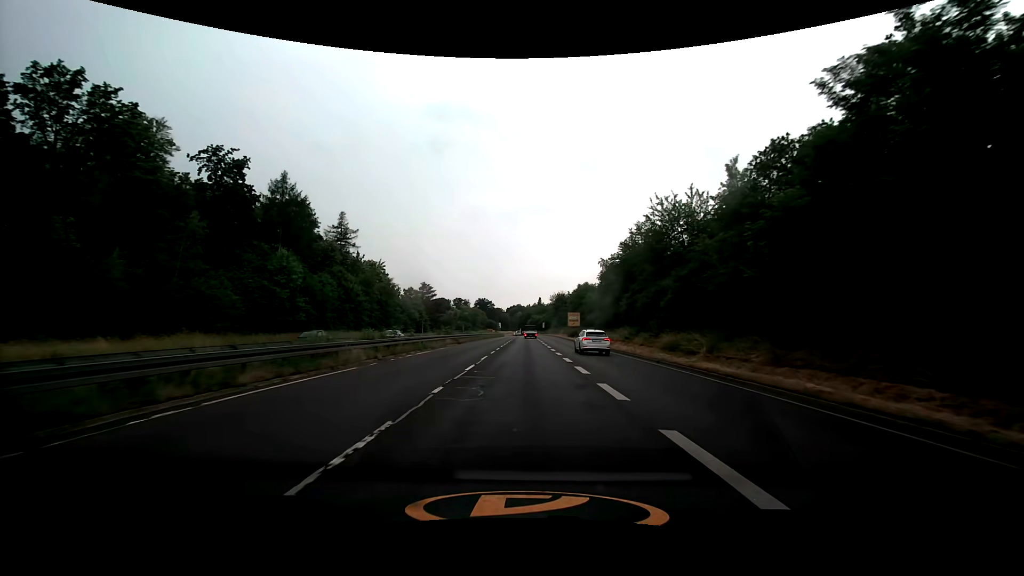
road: trunk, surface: asphalt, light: Day
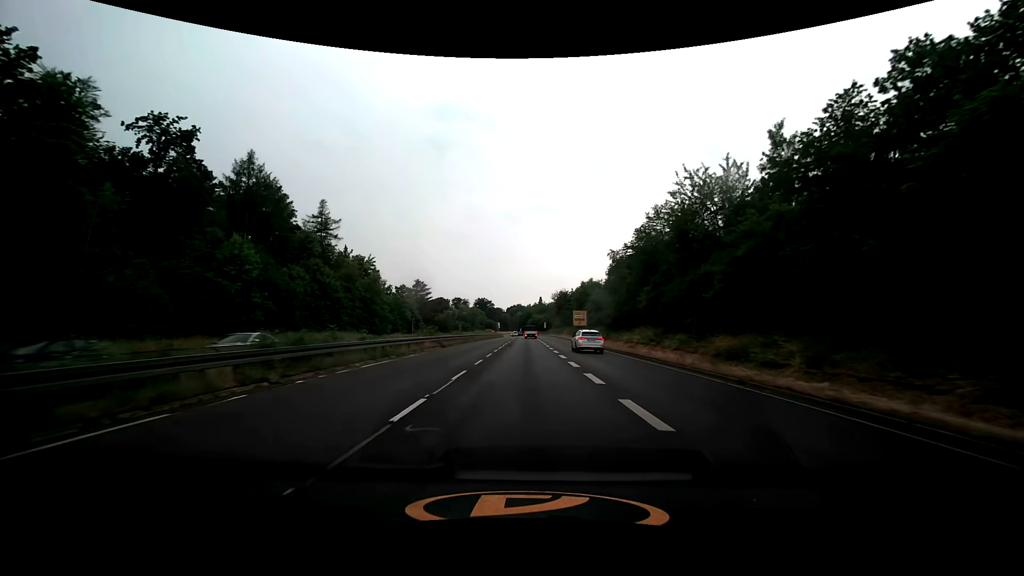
(0.0, +9.0) m; 0°
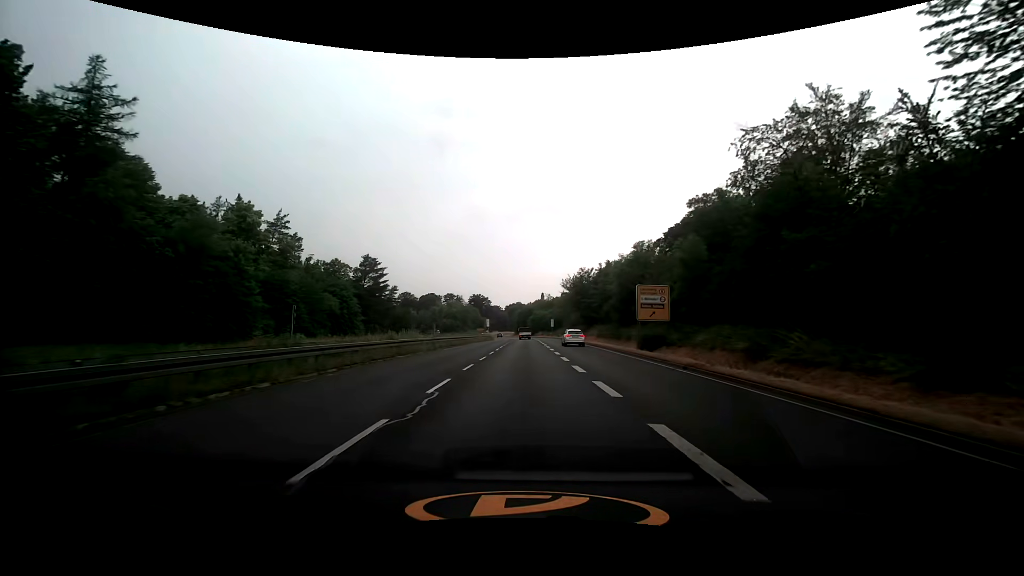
(+0.1, +44.8) m; 0°
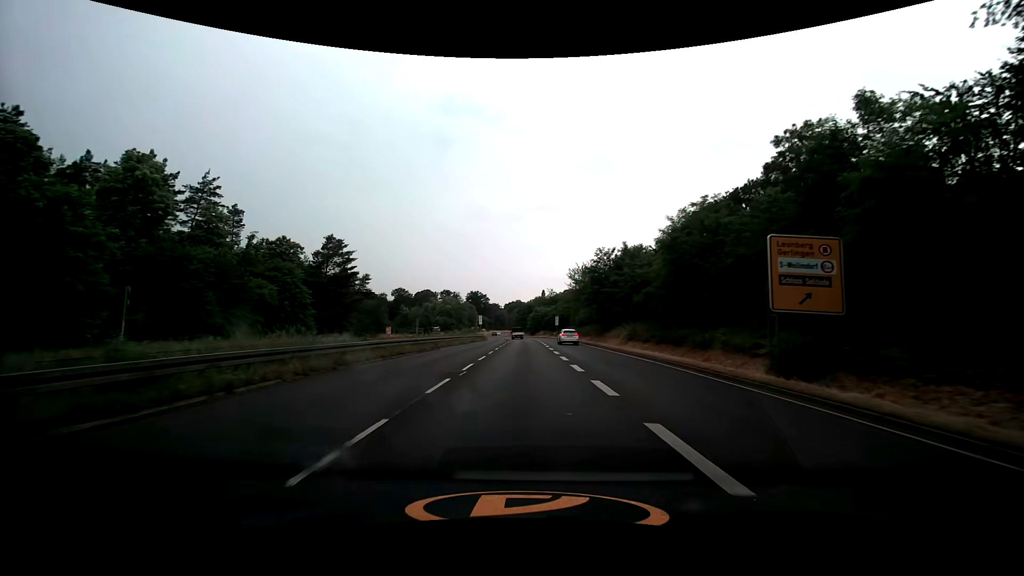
(0.0, +17.9) m; 0°
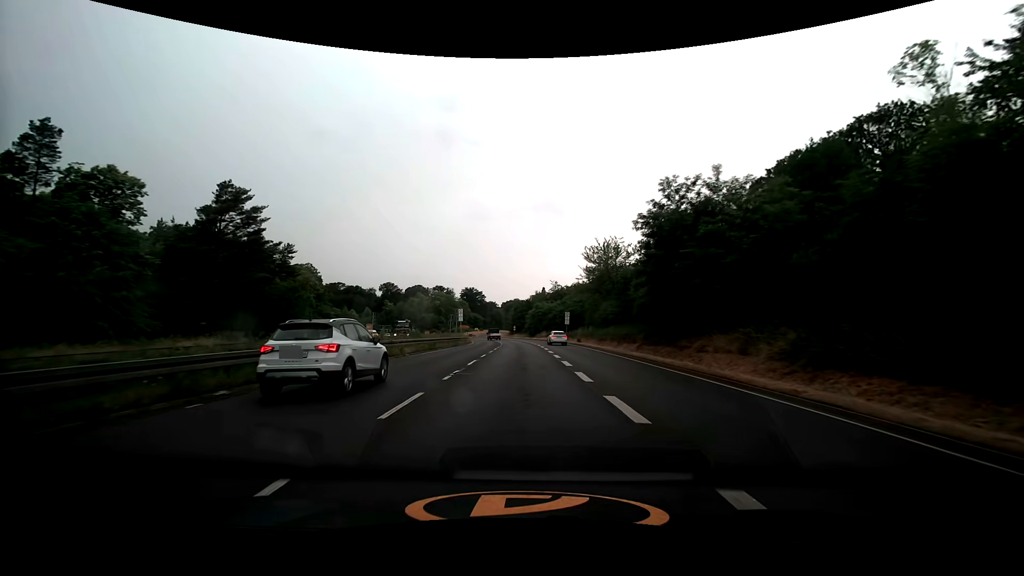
(0.0, +26.9) m; 0°
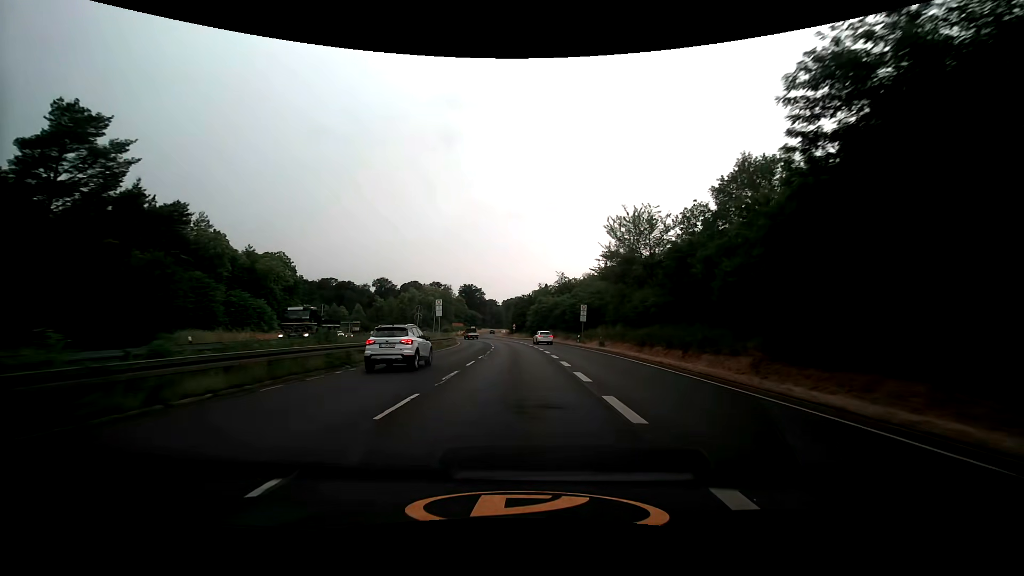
(0.0, +18.0) m; 0°
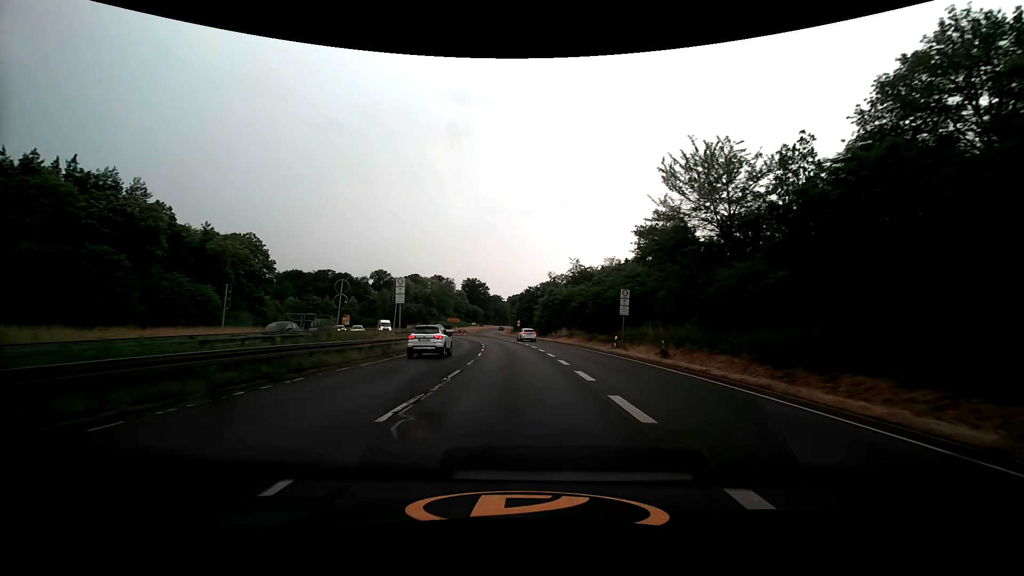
(-0.2, +18.0) m; -1°
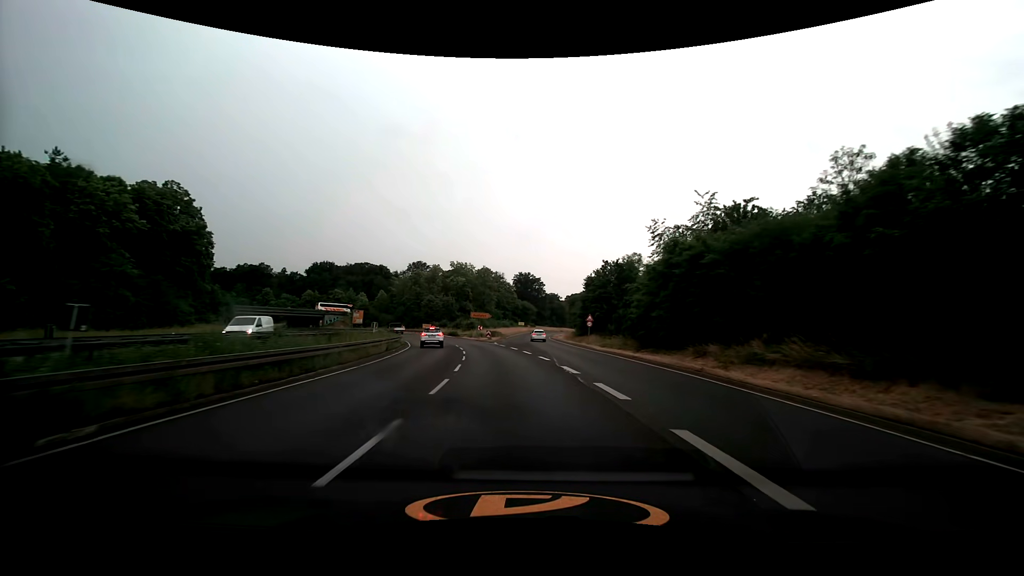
(-1.8, +45.1) m; -6°
(0, +10) (-1, +20) (-2, +30) (-3, +40) (-6, +50) (-8, +59) (-11, +69) (-15, +78) (-19, +87) (-24, +96) m
